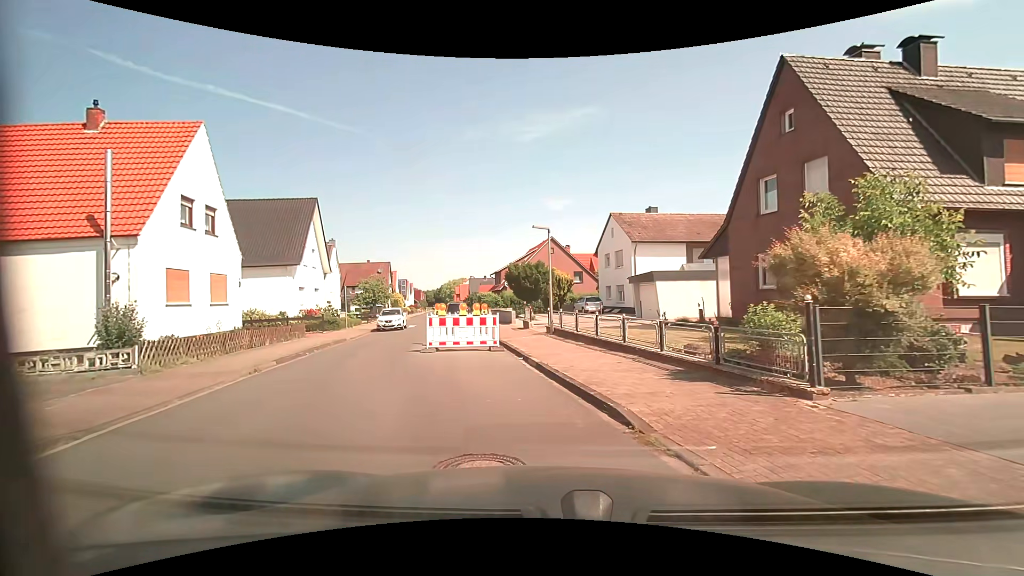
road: residential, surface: asphalt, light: Day
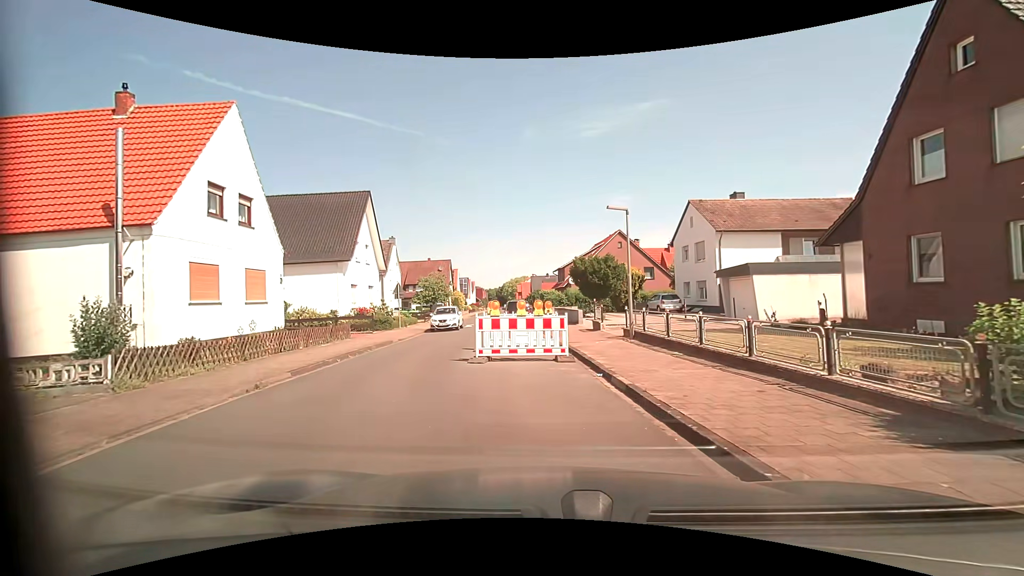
(-0.1, +3.3) m; -5°
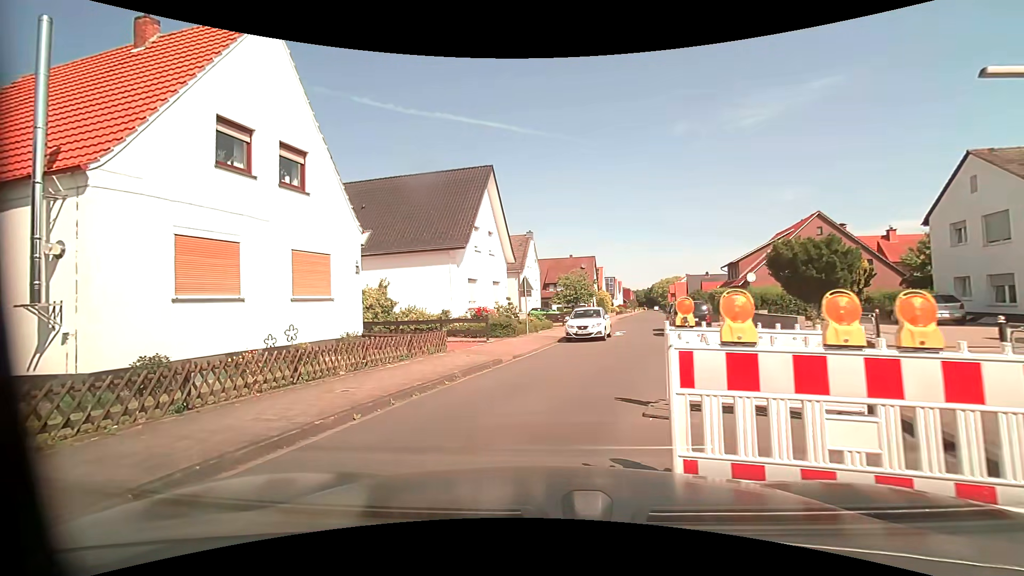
(-0.9, +8.1) m; -17°
